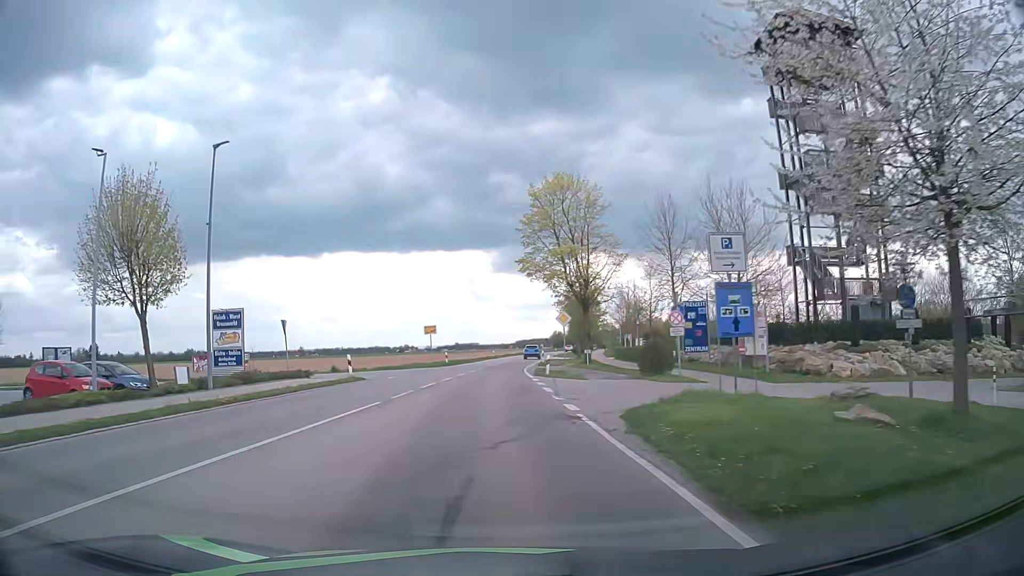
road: tertiary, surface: asphalt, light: Day
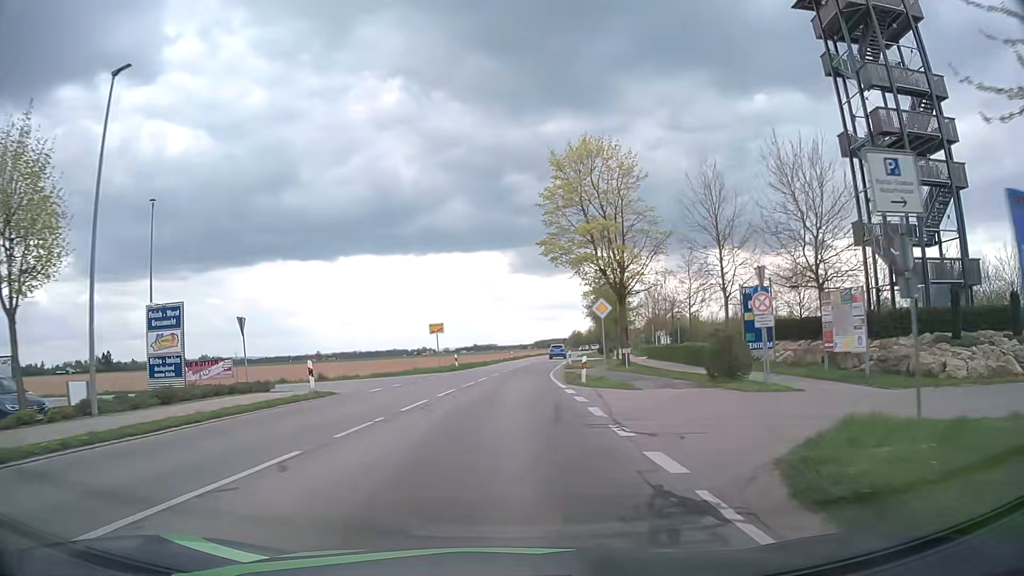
(-0.1, +7.9) m; -2°
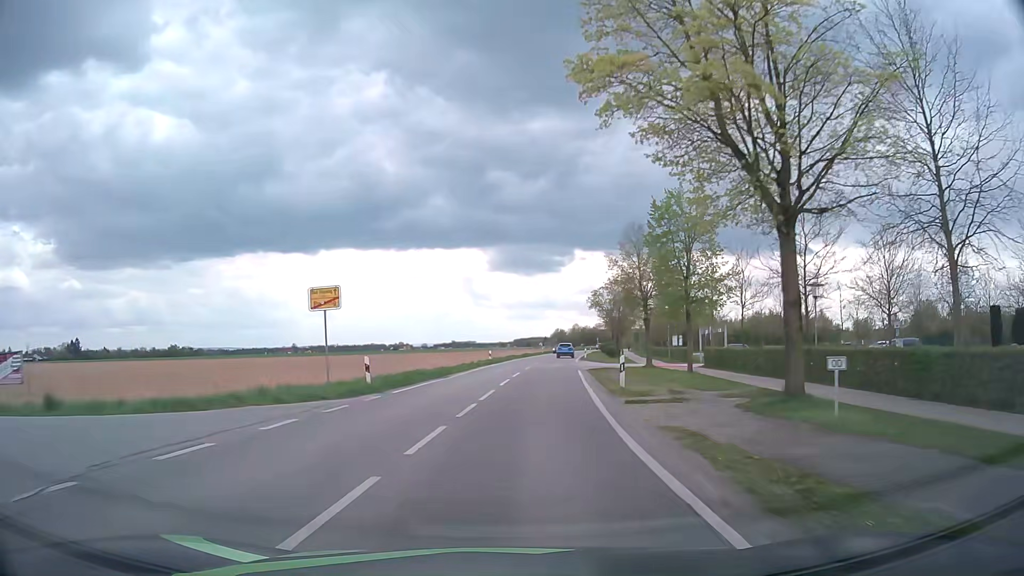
(+0.1, +24.3) m; +2°
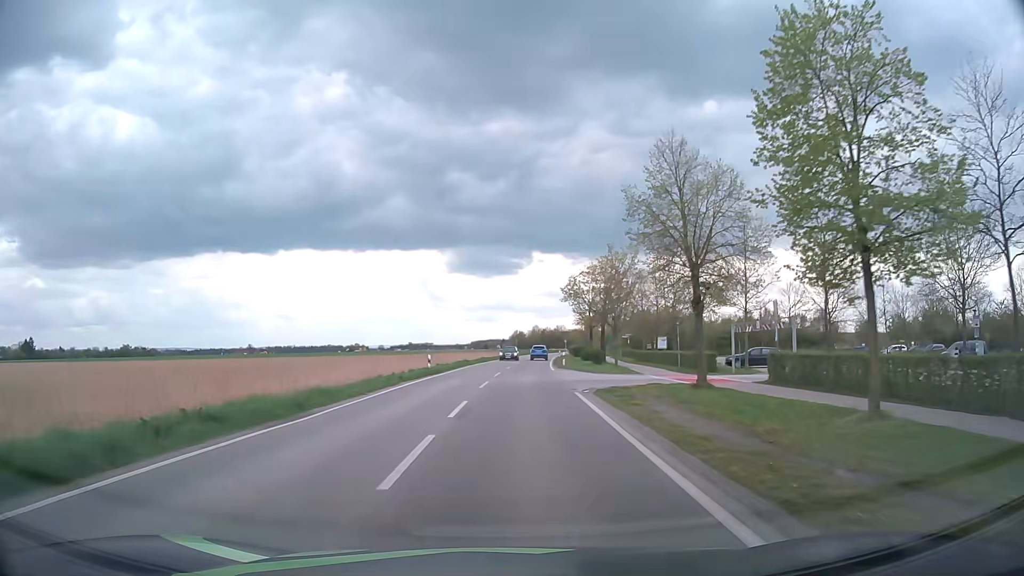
(+0.4, +16.7) m; +3°
(0, +10) (+1, +20) (+1, +30) (+2, +40) (+2, +50) (+3, +60) (+3, +70) (+4, +80) (+5, +90) (+6, +100) m
